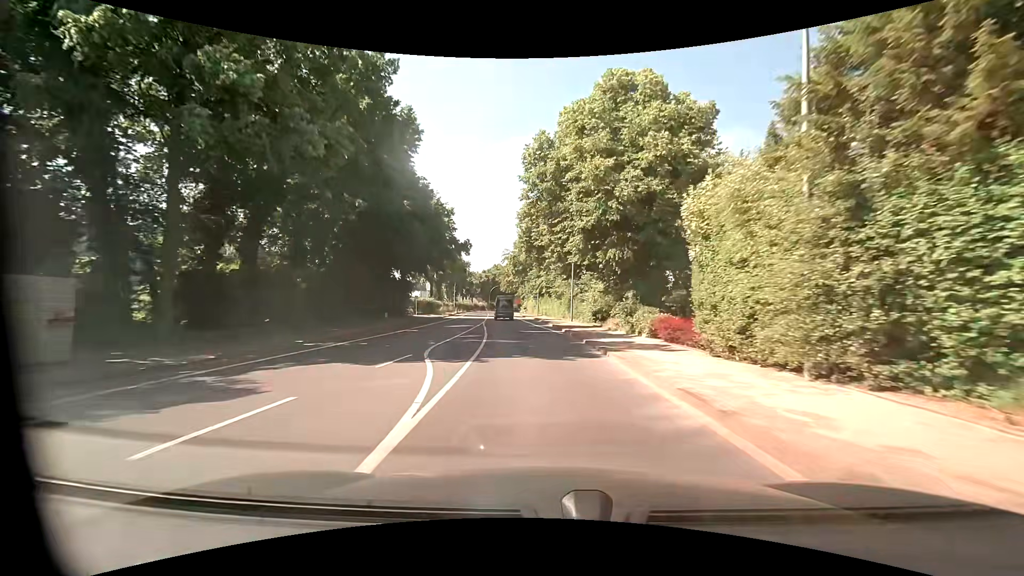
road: primary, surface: asphalt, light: Day
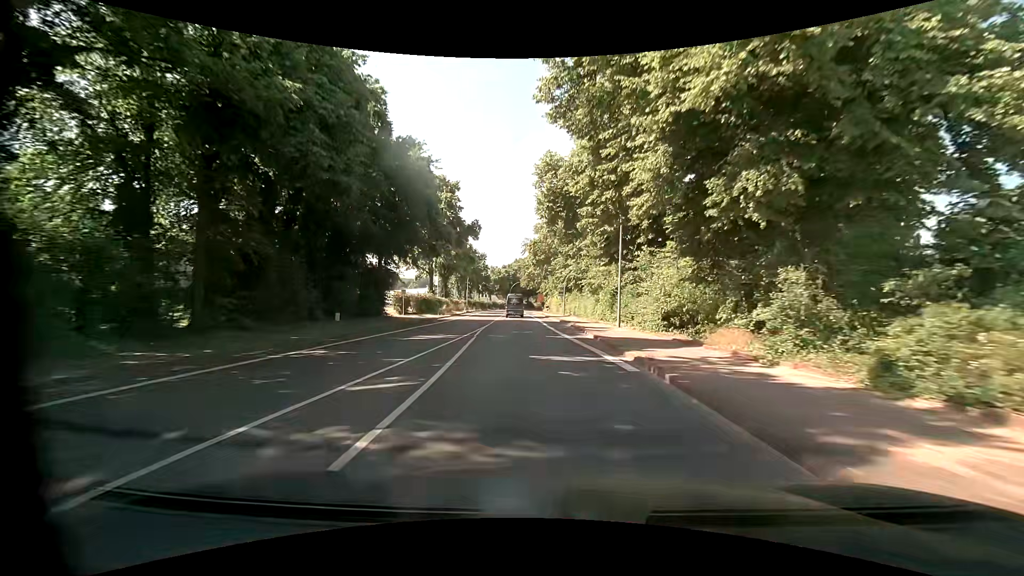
(-0.3, +15.6) m; -3°
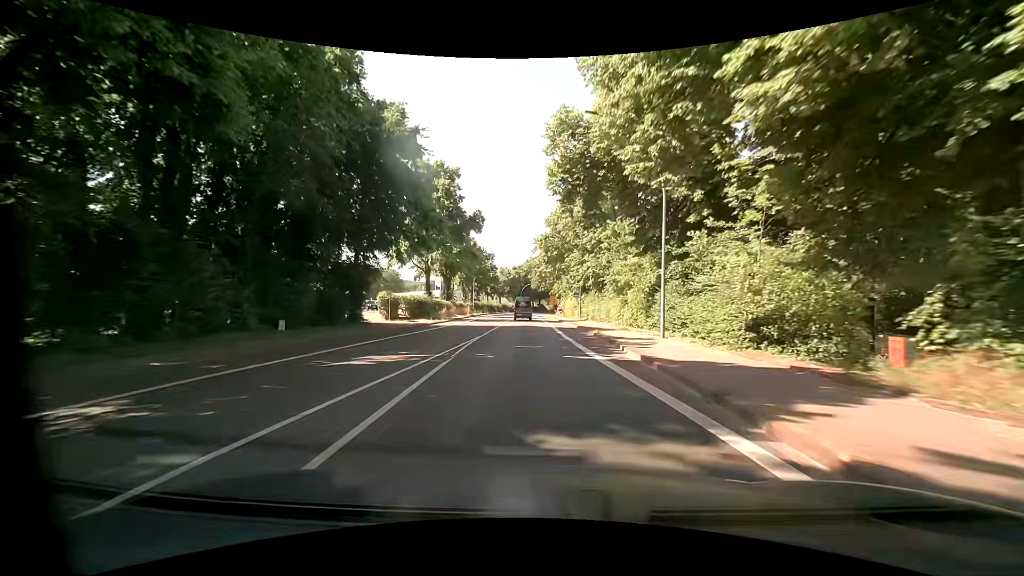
(-0.1, +7.9) m; -2°
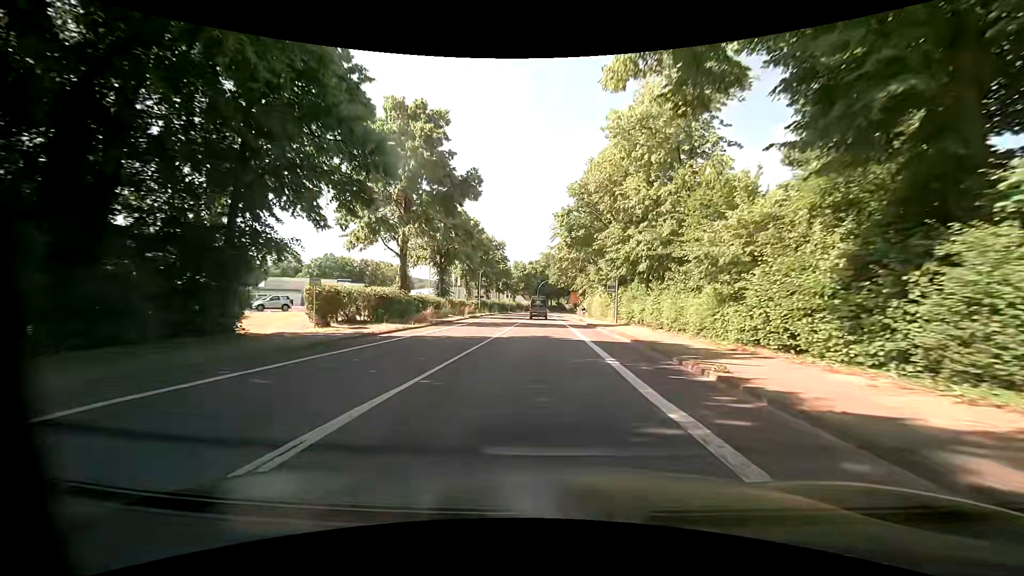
(-0.4, +15.7) m; -1°
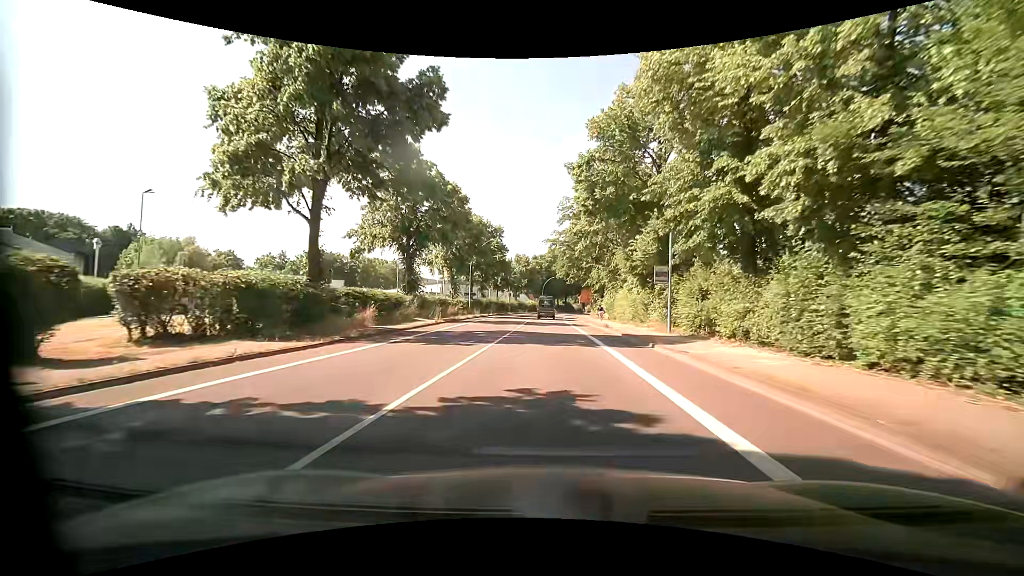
(-0.4, +15.8) m; -2°
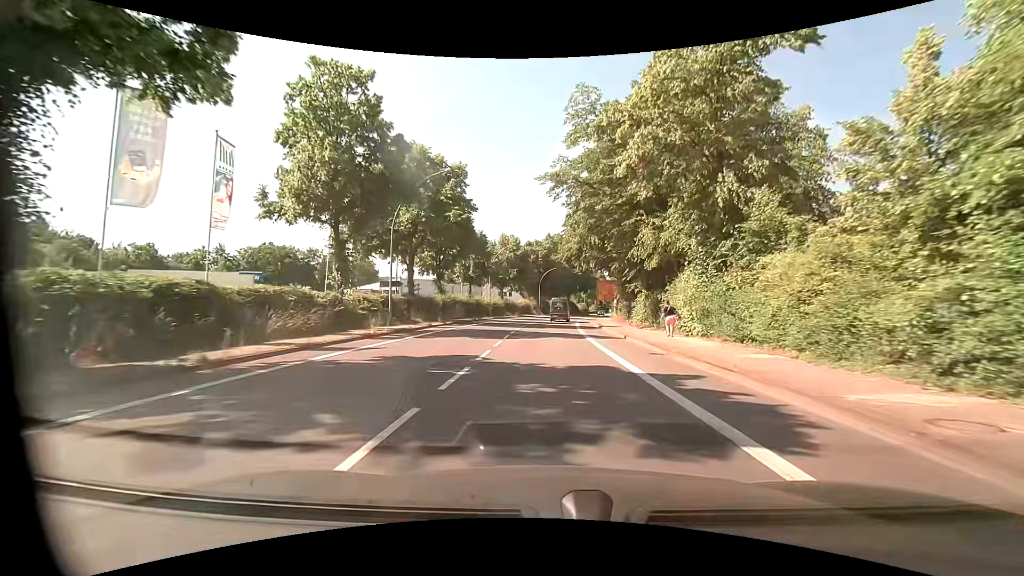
(-0.3, +31.7) m; 0°
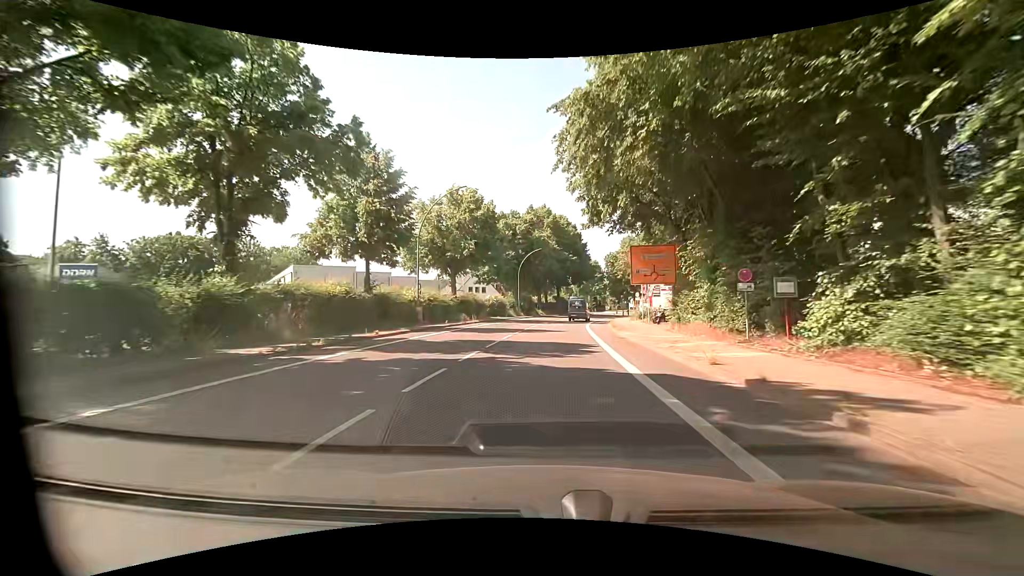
(+0.4, +31.6) m; +1°
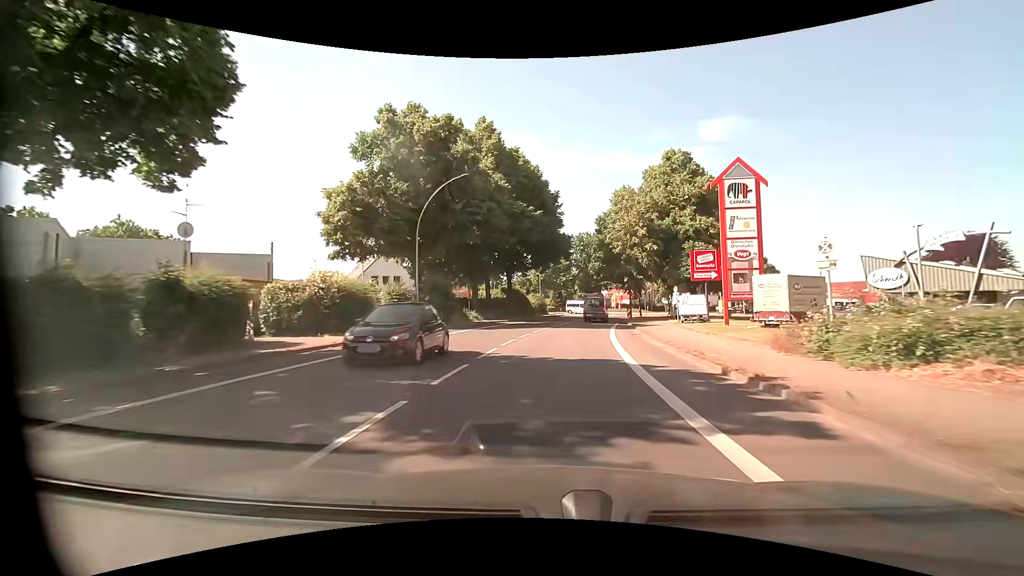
(+1.6, +39.6) m; +6°
(0, +10) (+1, +20) (+2, +30) (+3, +40) (+5, +50) (+7, +59) (+9, +69) (+12, +79) (+17, +87) (+23, +95) m
